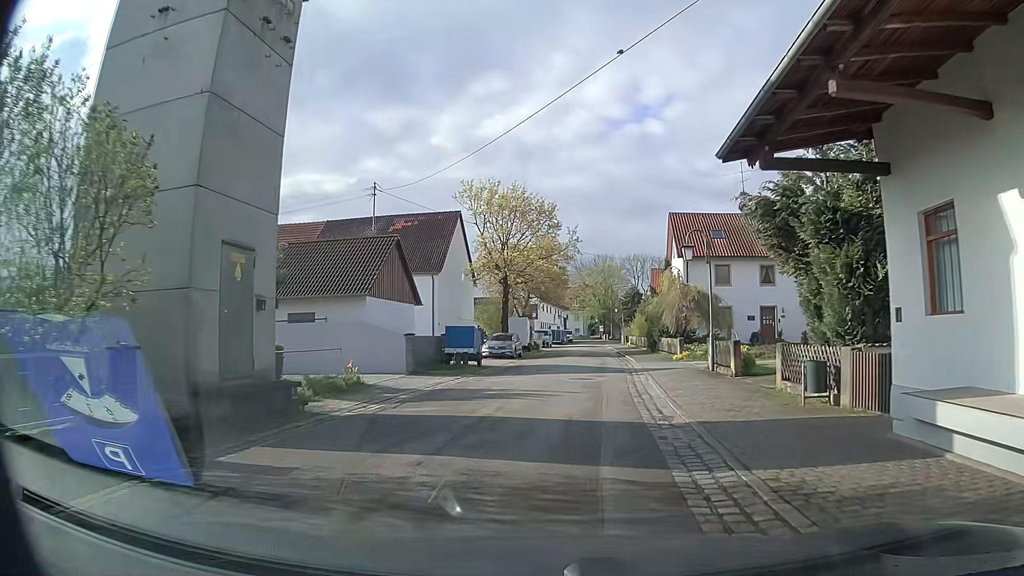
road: residential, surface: asphalt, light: Day
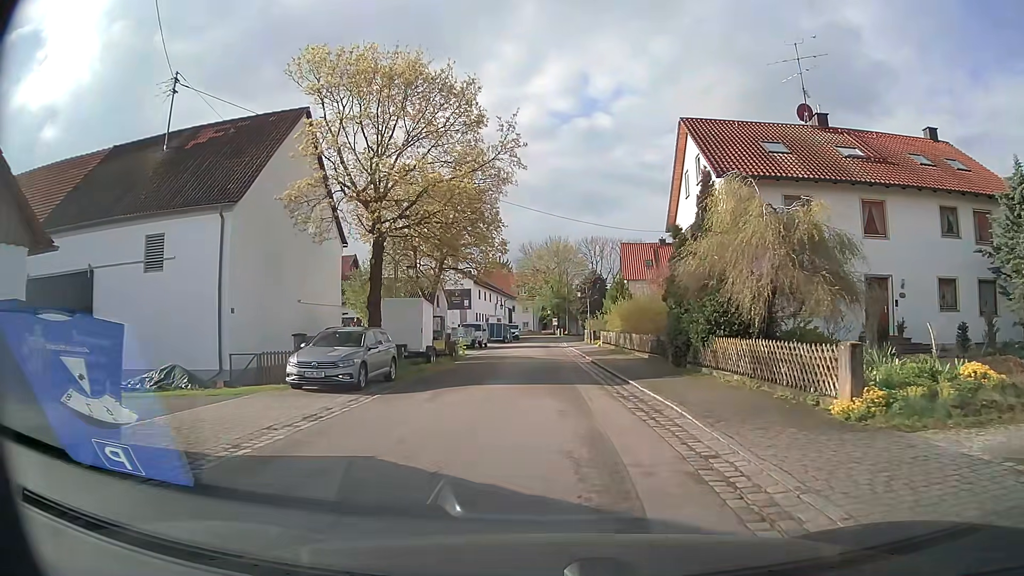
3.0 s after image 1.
(+1.3, +22.3) m; +5°
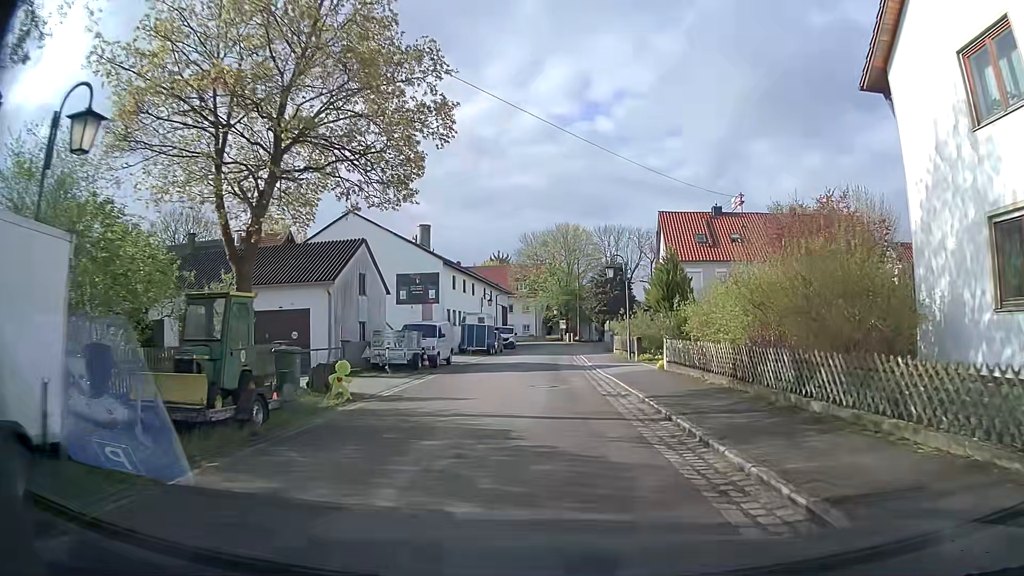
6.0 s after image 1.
(-0.2, +22.5) m; -1°
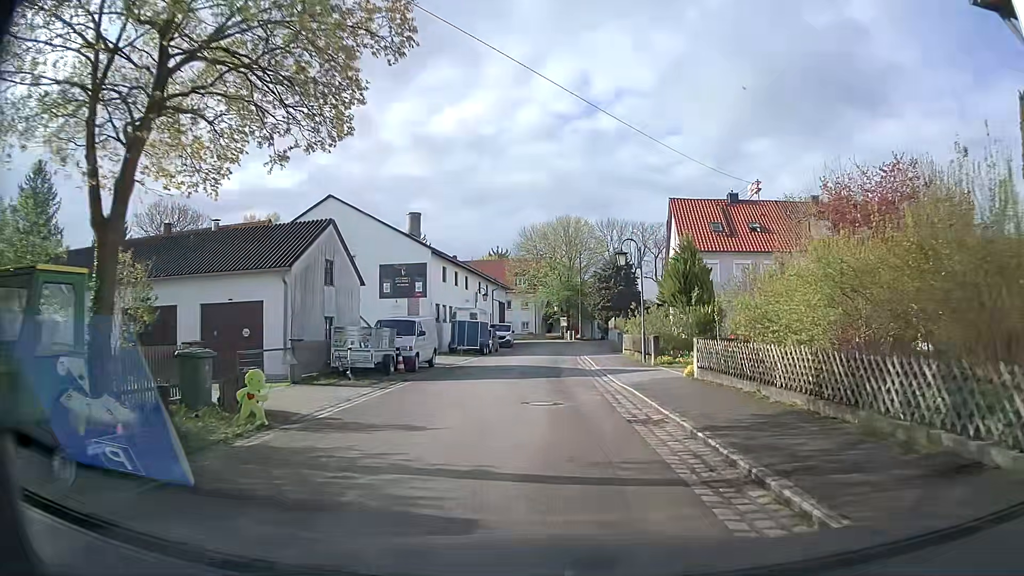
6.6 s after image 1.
(0.0, +4.6) m; -1°
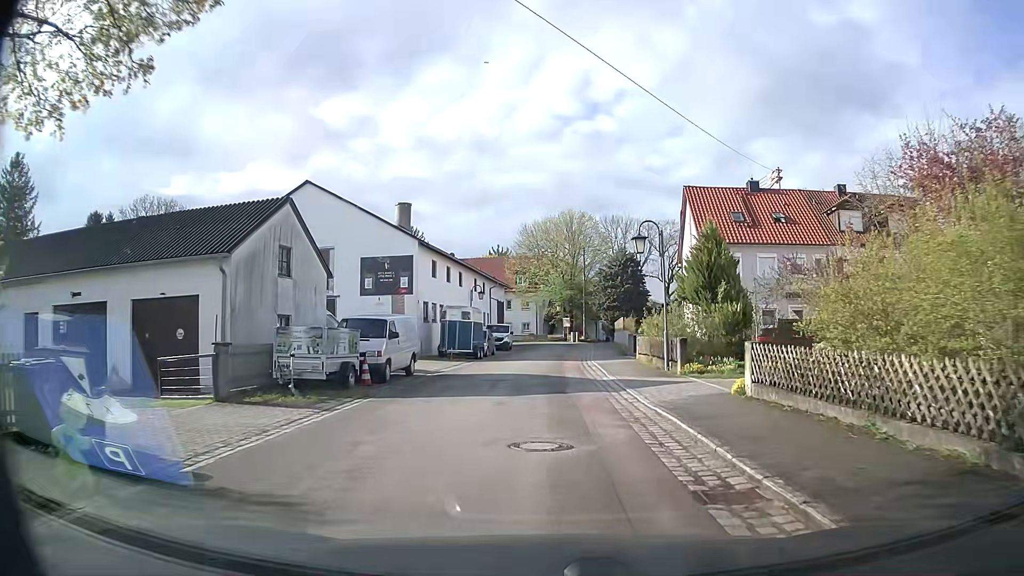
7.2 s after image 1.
(0.0, +4.5) m; +1°
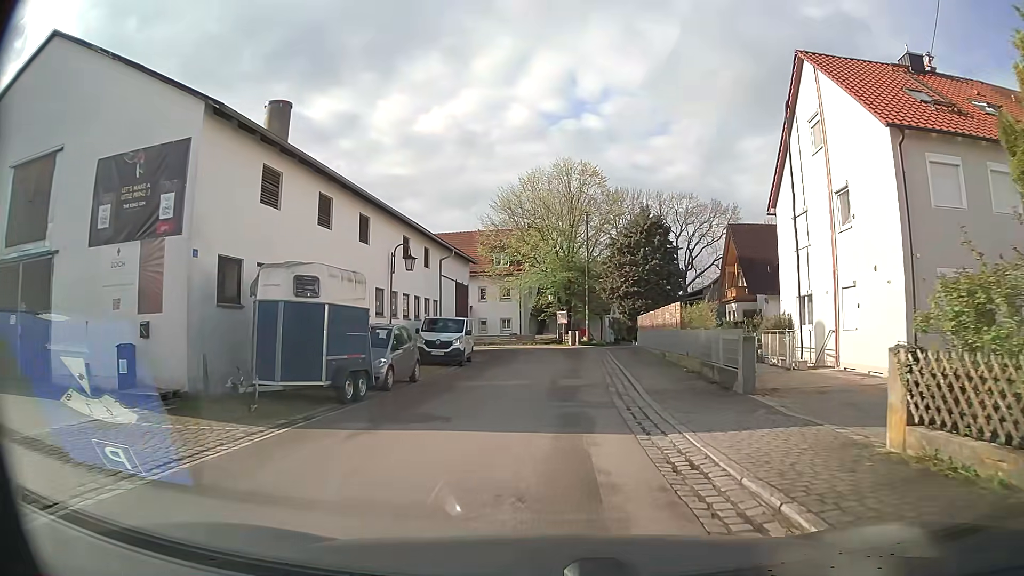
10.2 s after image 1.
(+0.2, +22.3) m; +1°
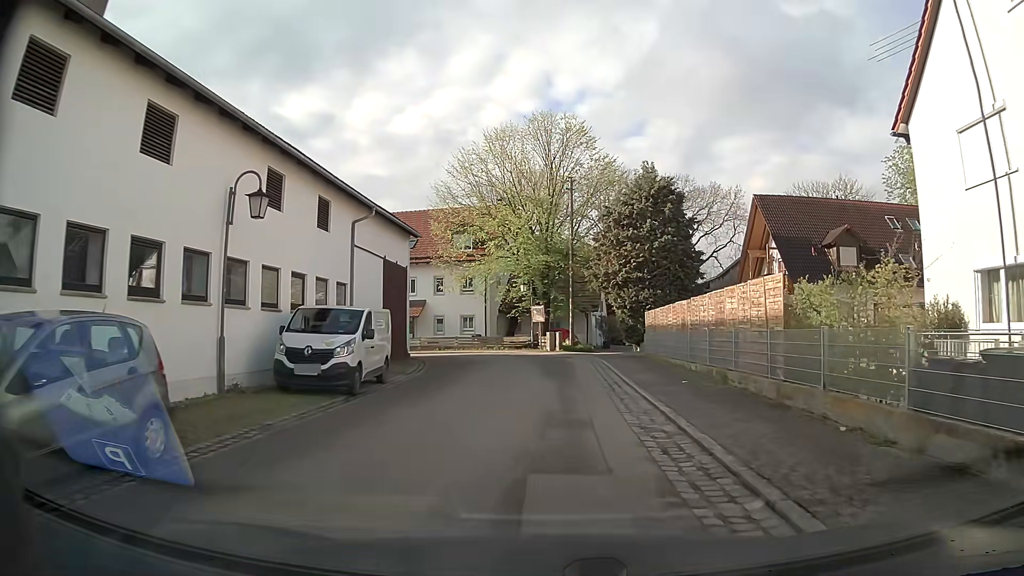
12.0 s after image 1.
(+0.2, +12.3) m; +2°
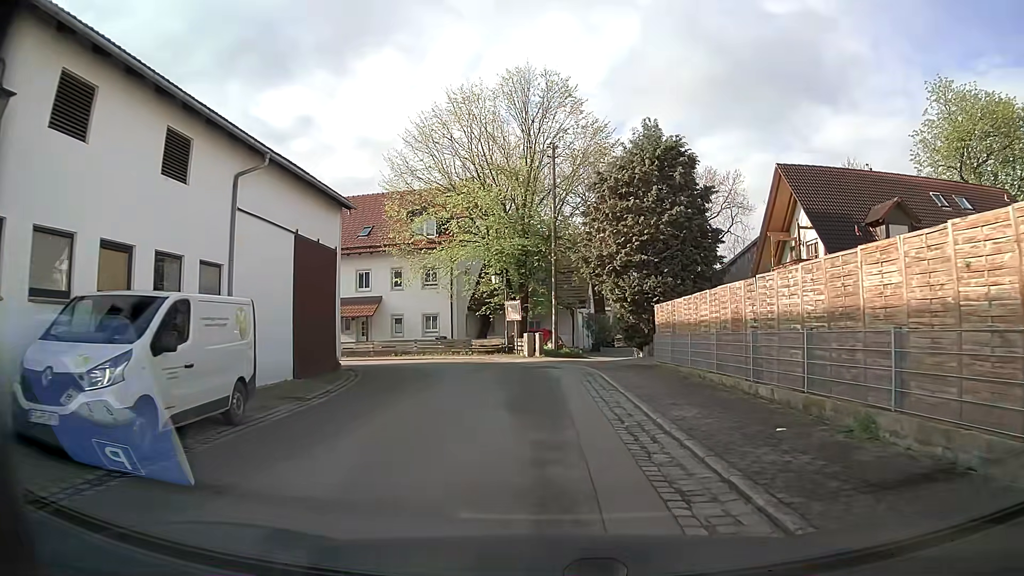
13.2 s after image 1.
(+0.1, +7.8) m; +1°
(0, +10) (0, +20) (-3, +29) (-11, +36) (-20, +38) (-30, +41) (-40, +43) (-49, +46) (-59, +48) (-69, +50) m
